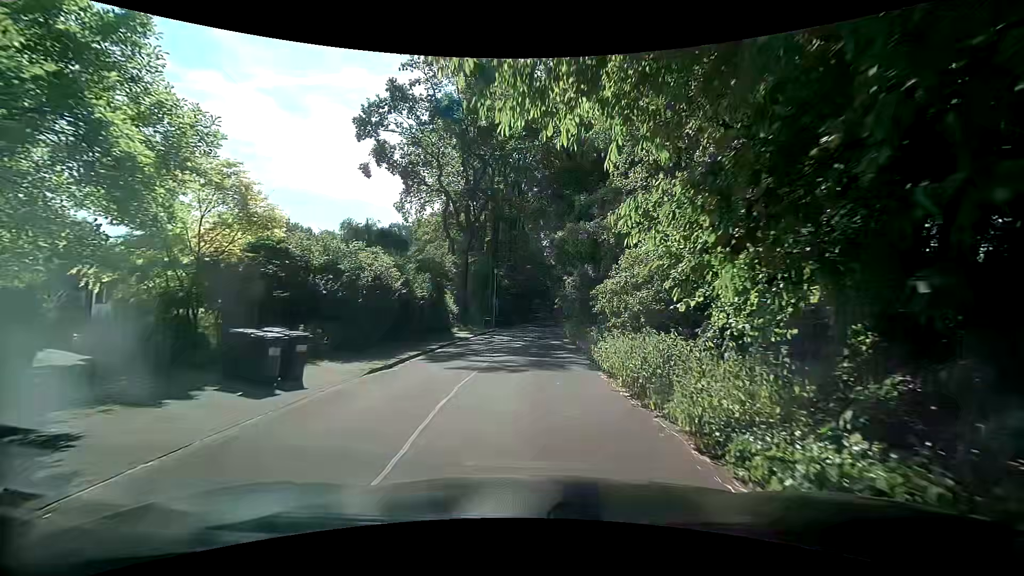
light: Day
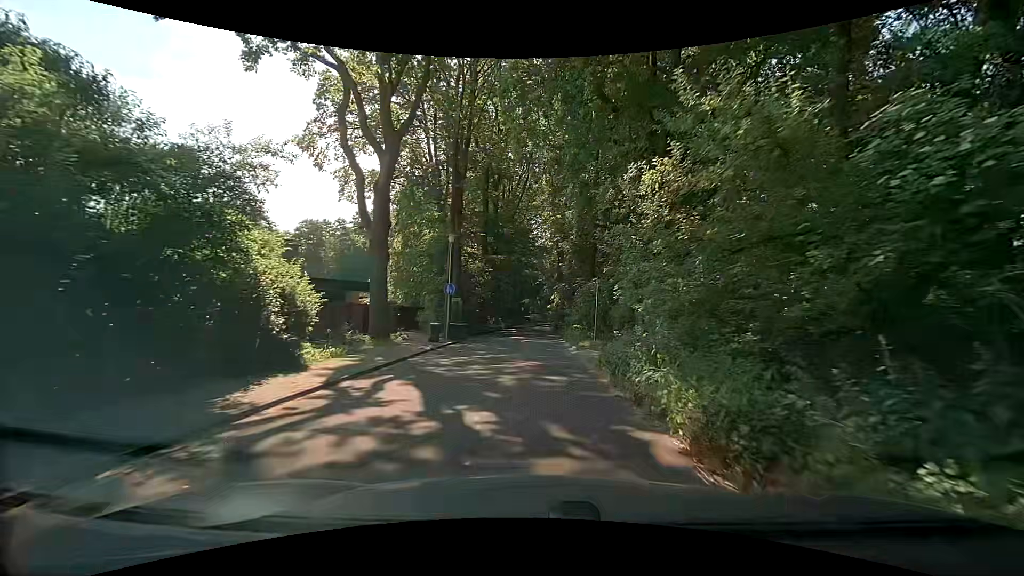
(+0.1, +20.9) m; +2°
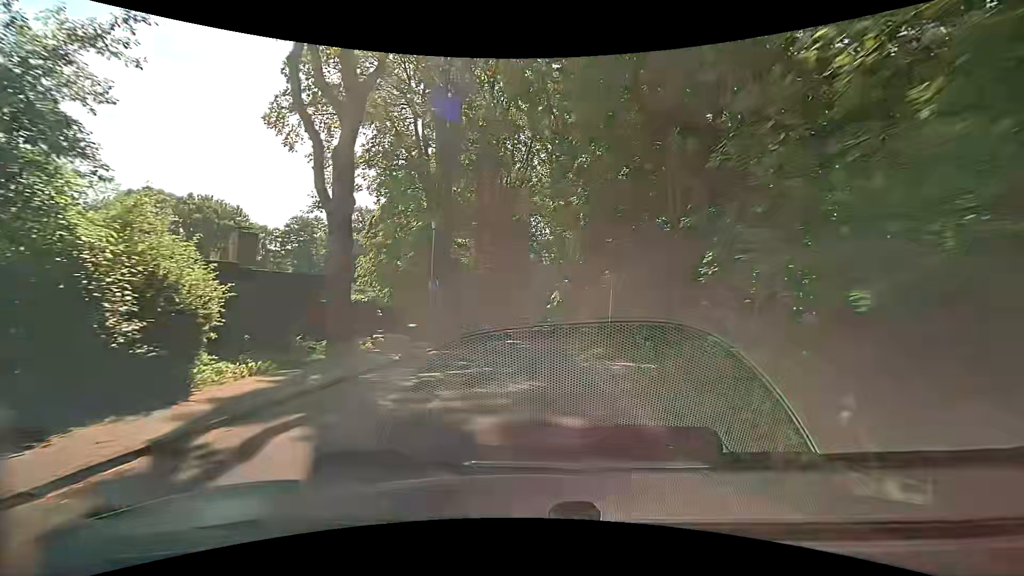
(-0.1, +4.3) m; -1°
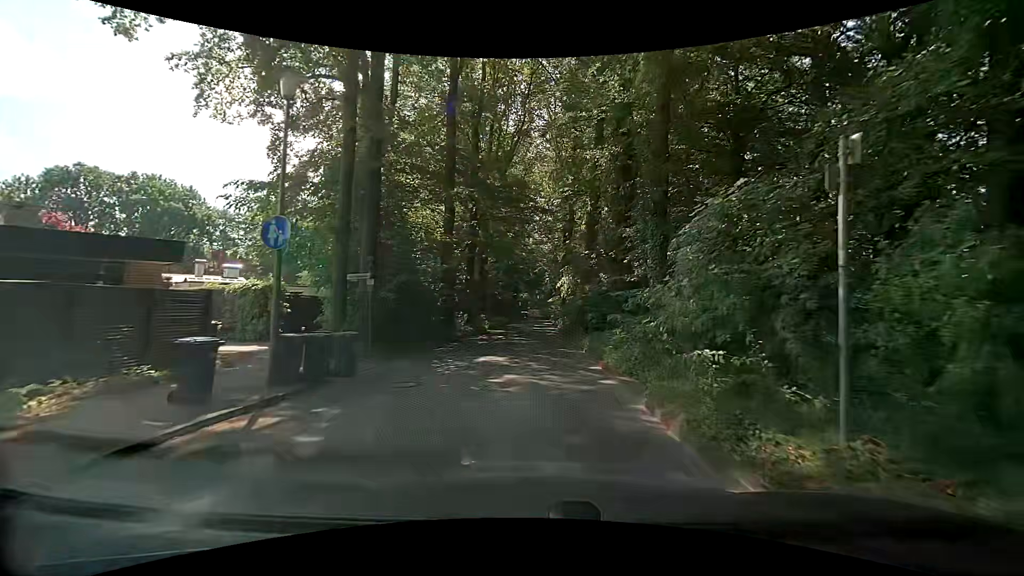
(-0.1, +13.1) m; 0°
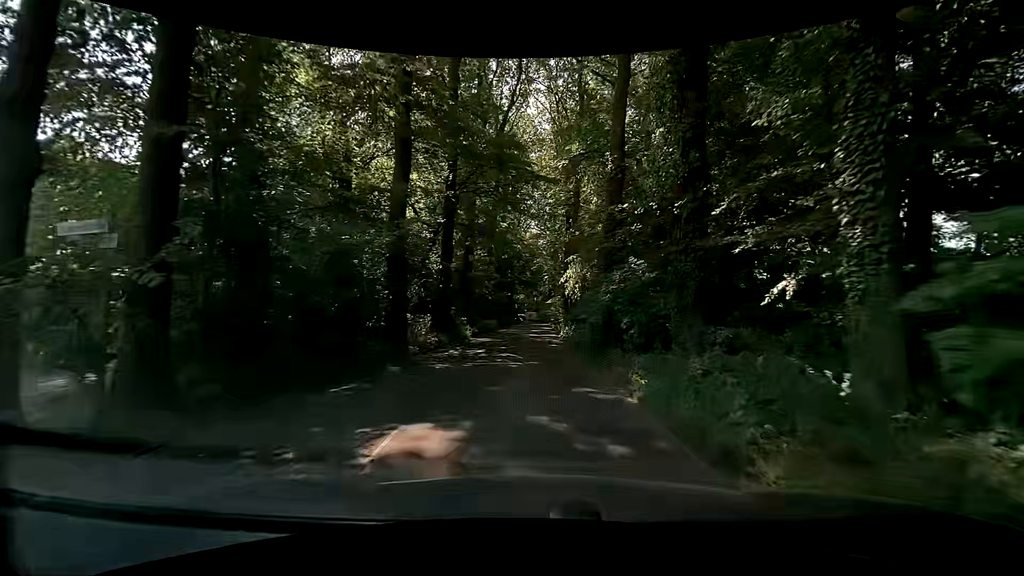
(0.0, +9.0) m; 0°
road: residential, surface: asphalt
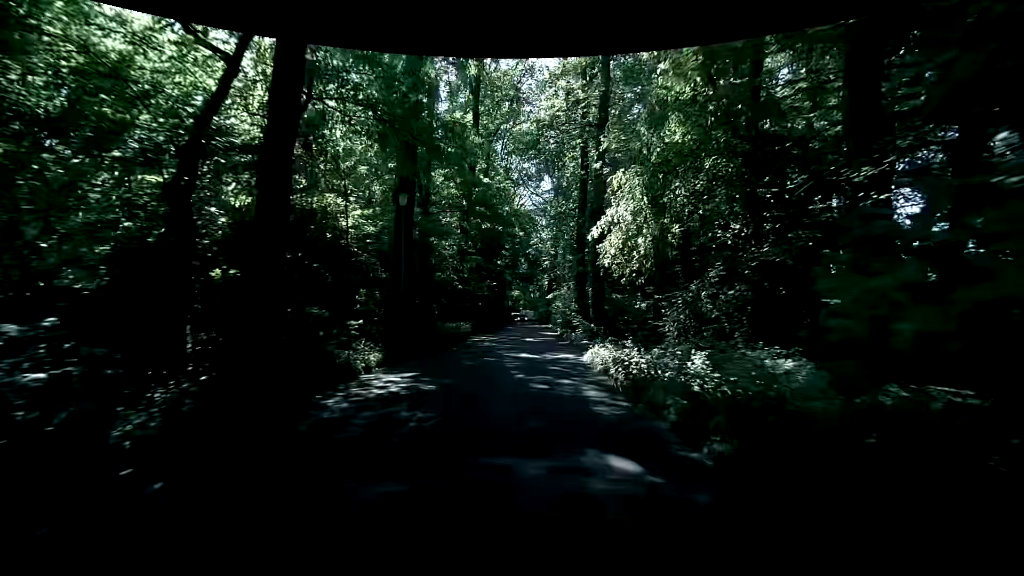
(0.0, +17.6) m; 0°
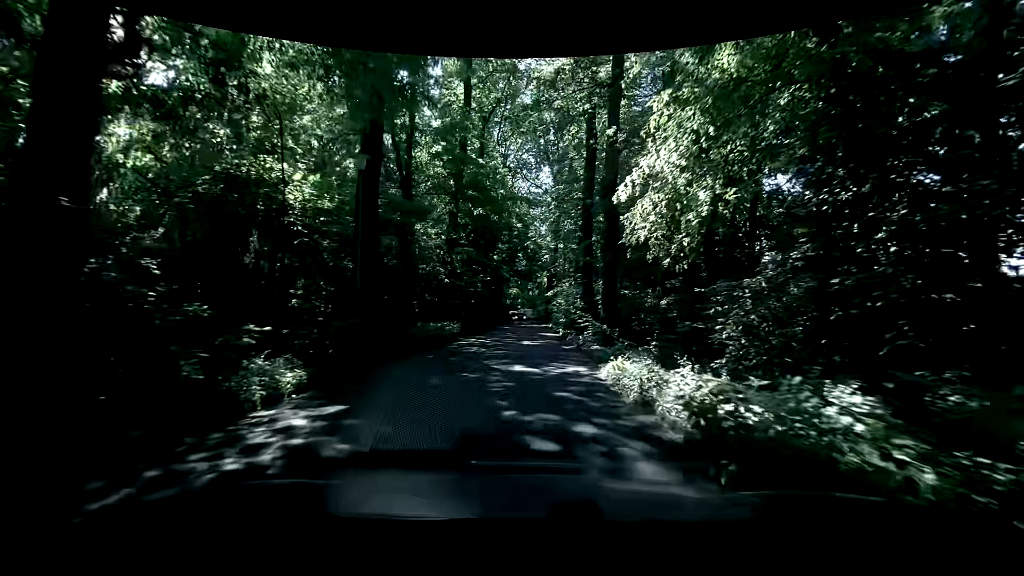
(0.0, +4.2) m; -1°
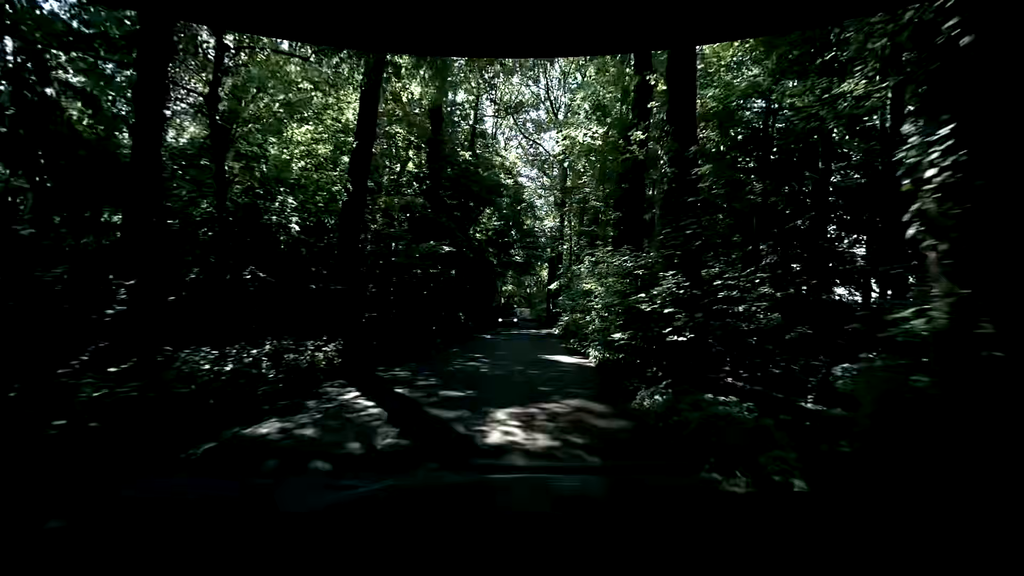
(+0.2, +16.4) m; +1°
